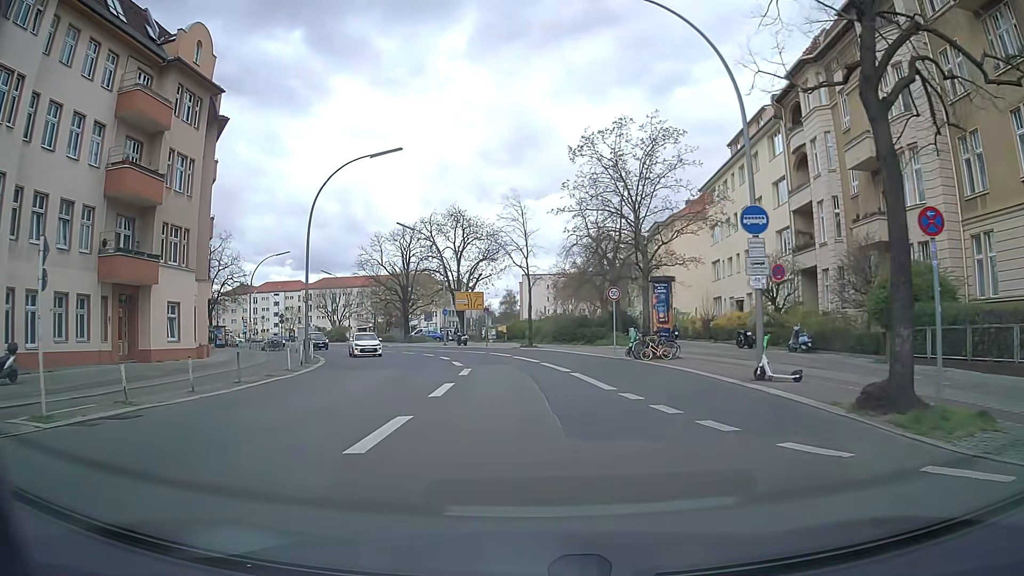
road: secondary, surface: asphalt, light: Day
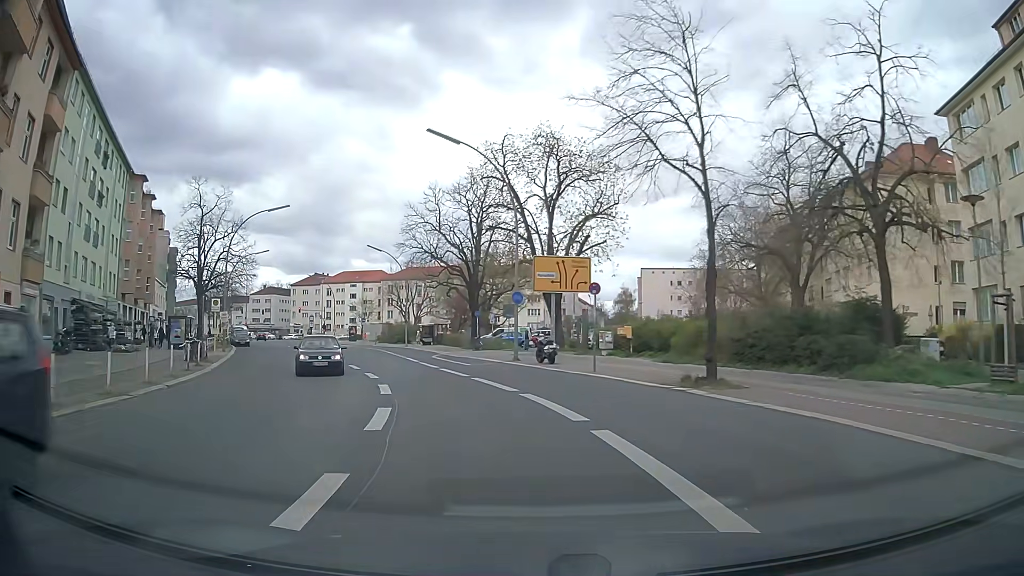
(-1.5, +28.7) m; -9°
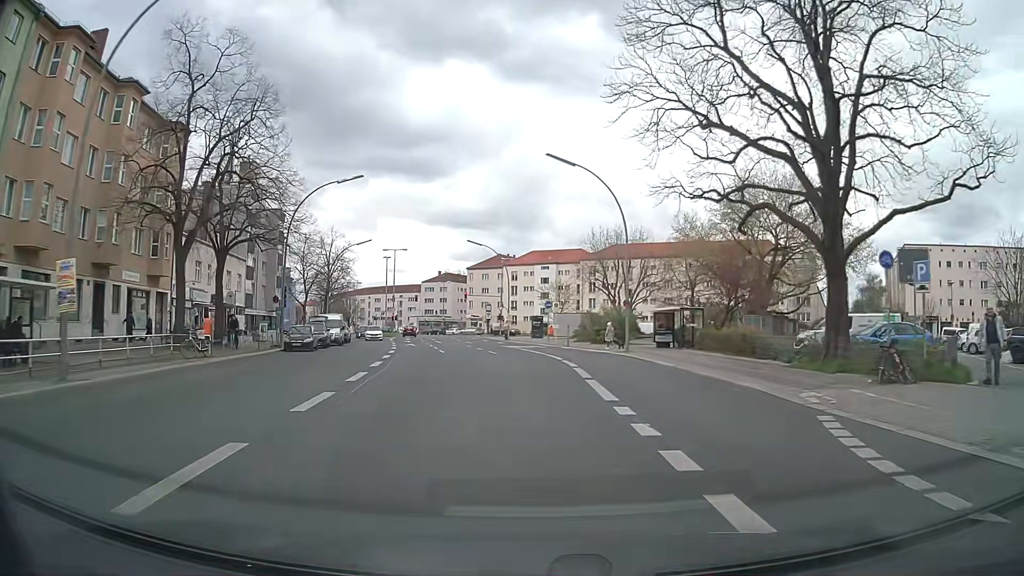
(-7.1, +34.9) m; -17°
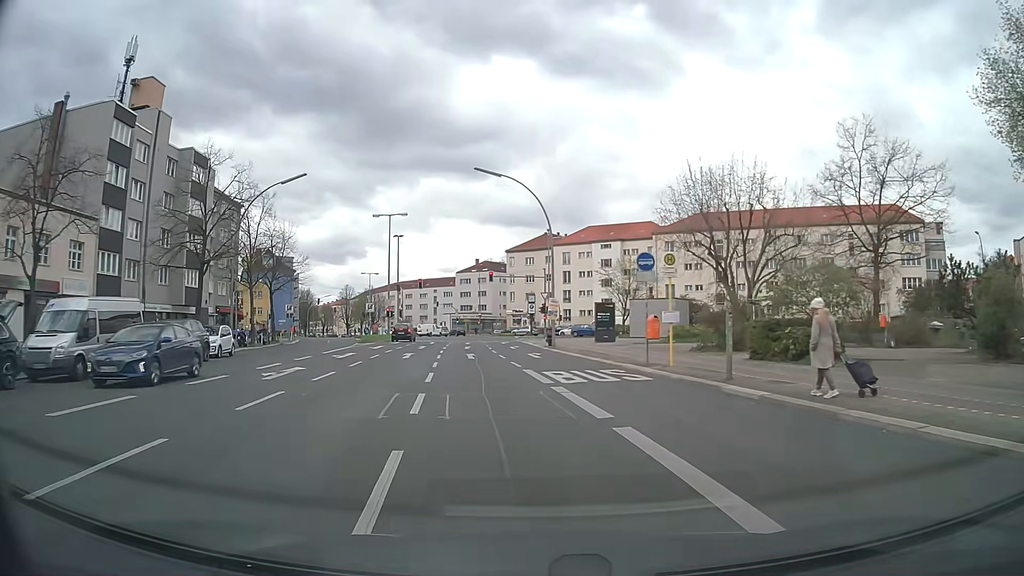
(-0.5, +32.5) m; -5°
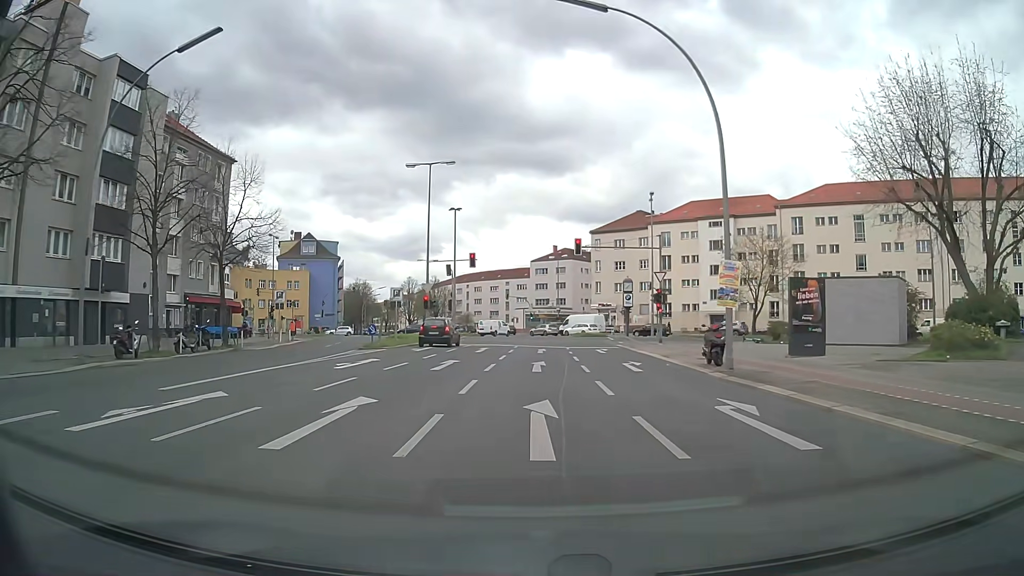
(-1.8, +21.5) m; -7°
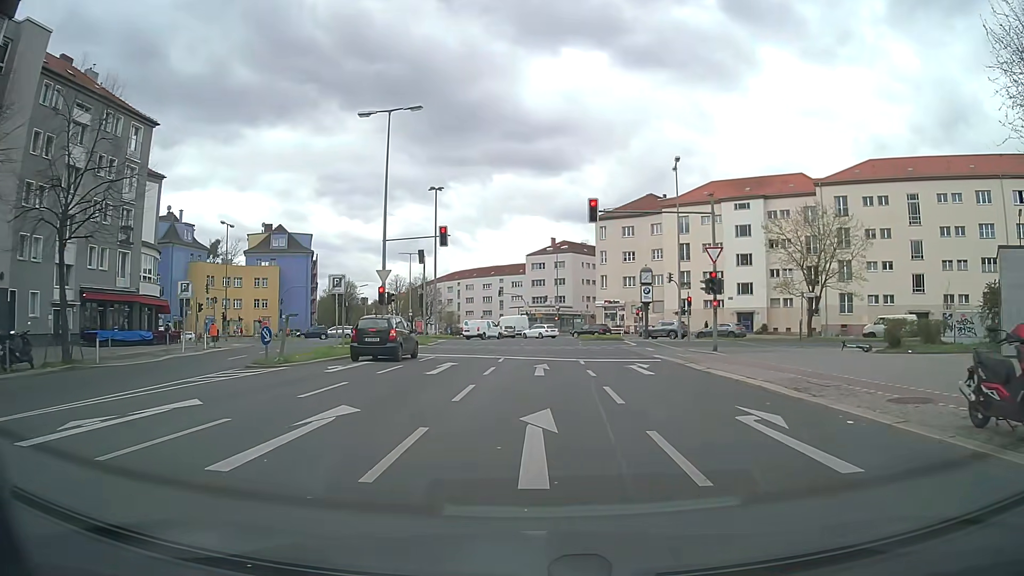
(+0.1, +12.9) m; +1°
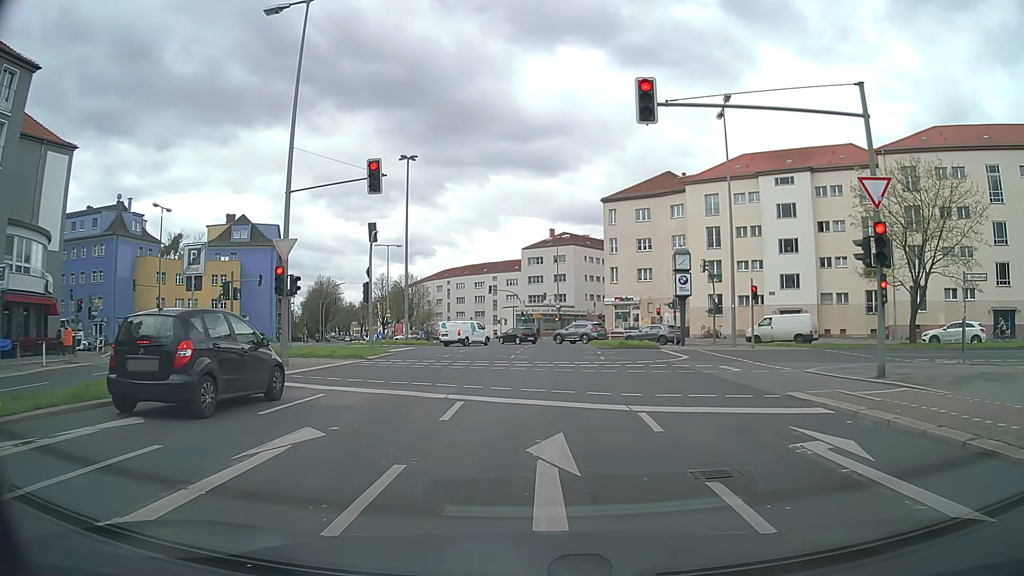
(-0.1, +13.7) m; -1°
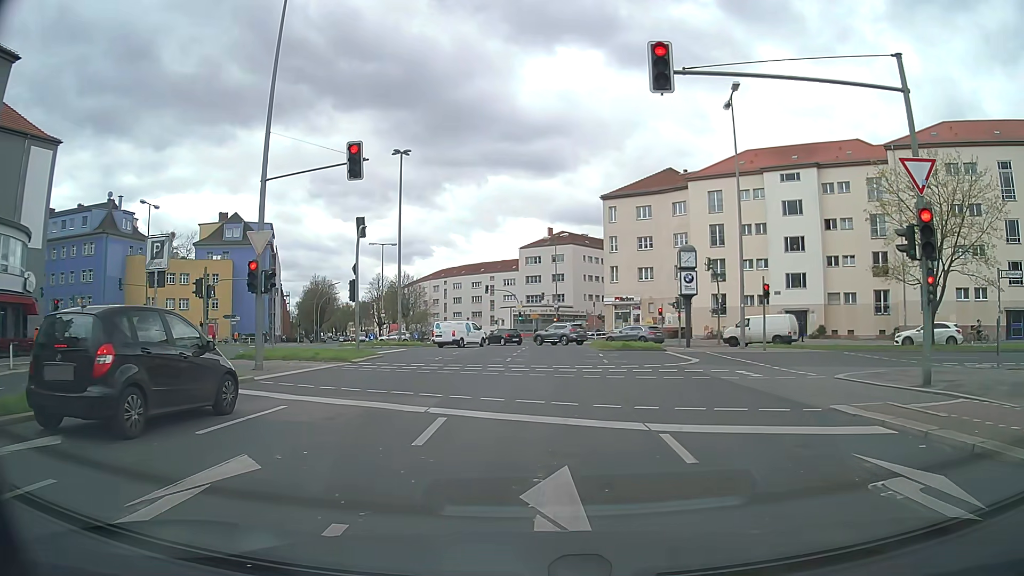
(0.0, +2.0) m; +1°
(0, +10) (0, +20) (+1, +30) (+1, +40) (+1, +50) (+1, +60) (+1, +70) (+4, +80) (+9, +88) (+15, +96) m
